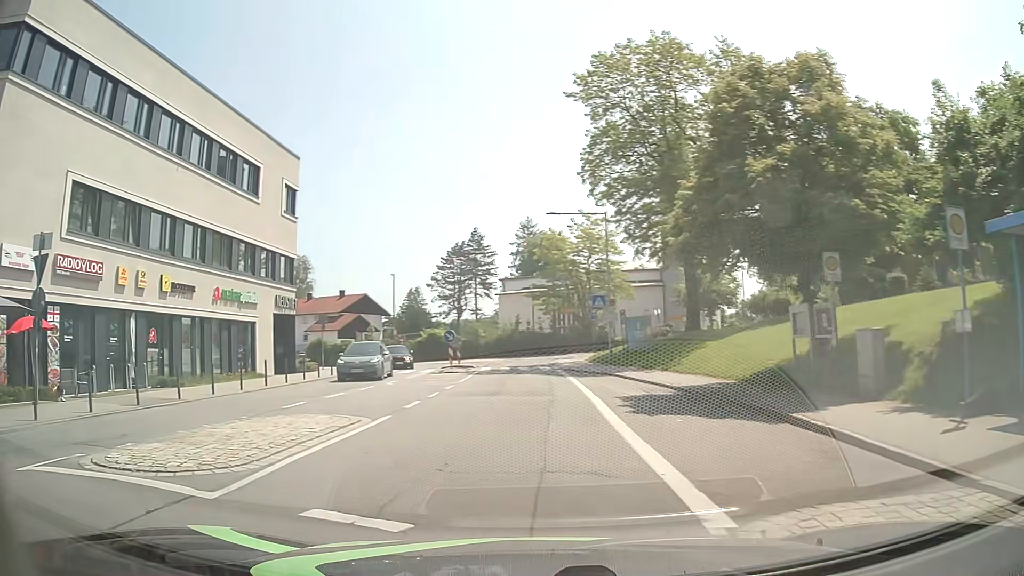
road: unclassified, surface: asphalt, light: Day
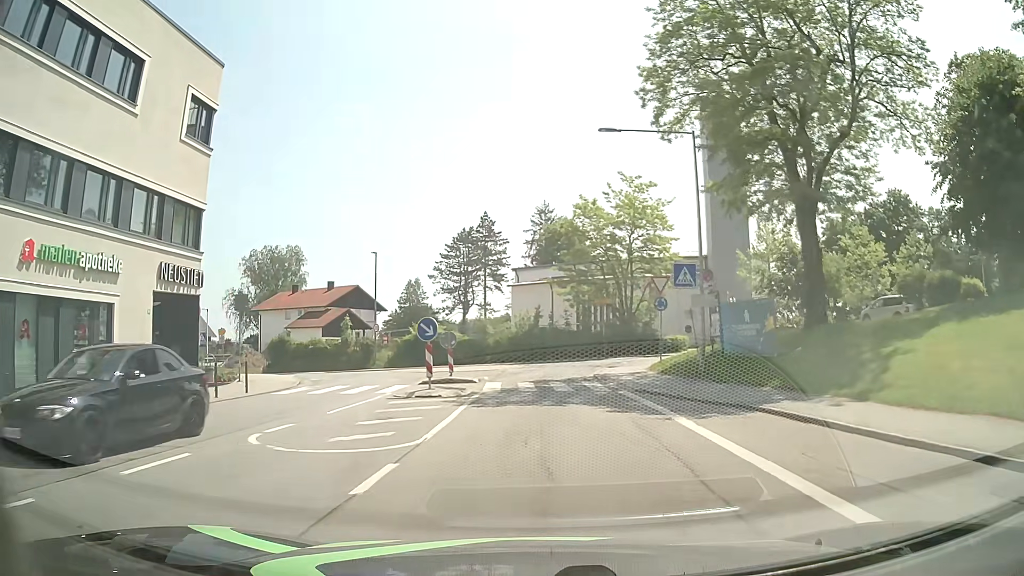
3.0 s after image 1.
(-0.9, +14.9) m; -1°
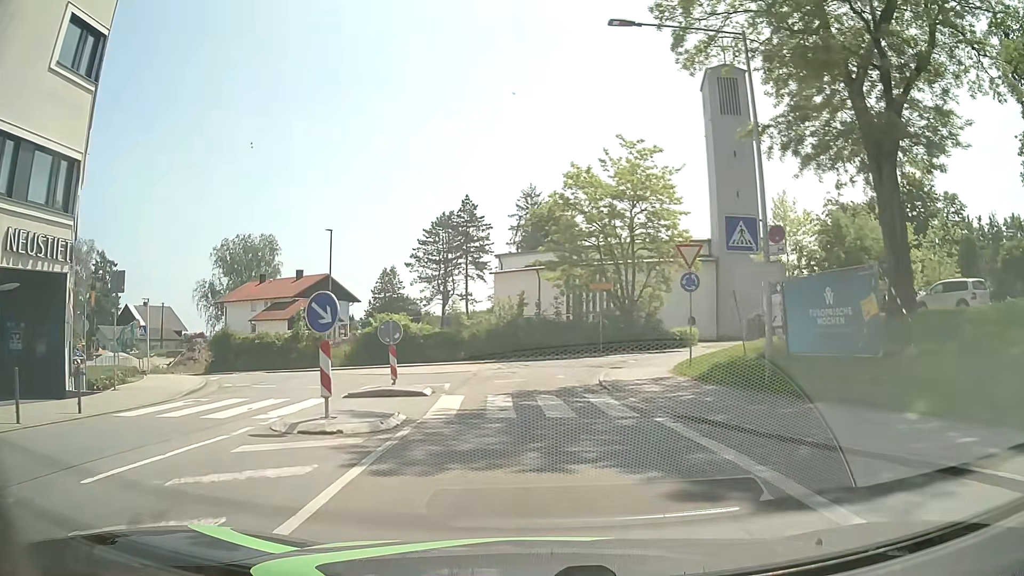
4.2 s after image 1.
(+0.2, +7.5) m; +1°
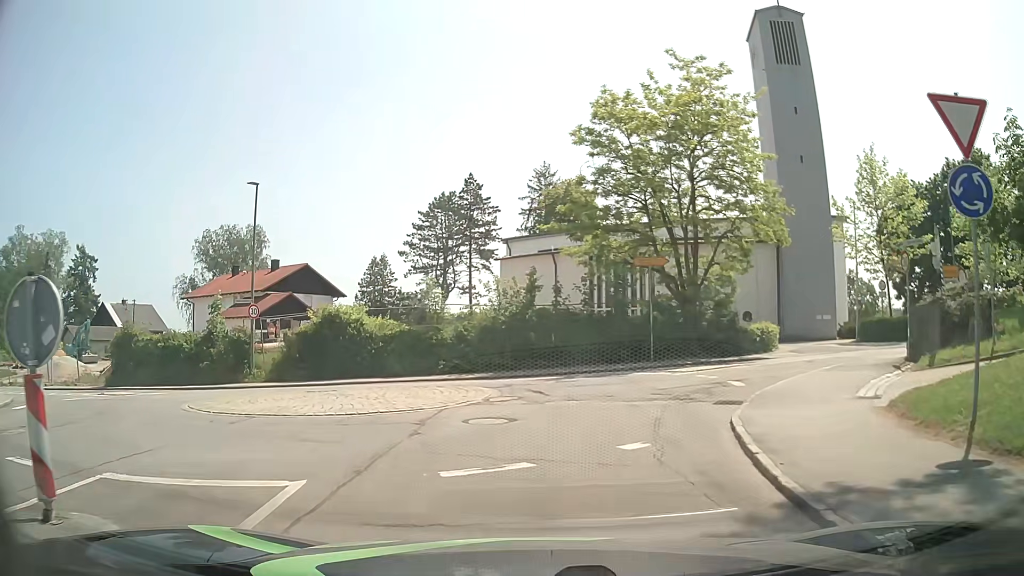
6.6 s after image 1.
(0.0, +12.8) m; -1°
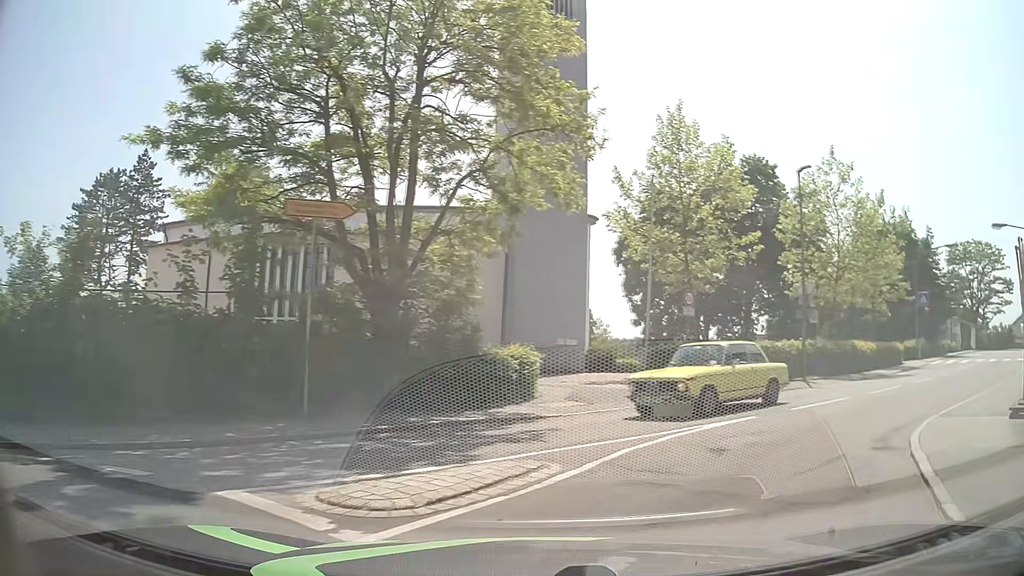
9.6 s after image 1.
(+1.9, +13.5) m; +26°
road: tertiary
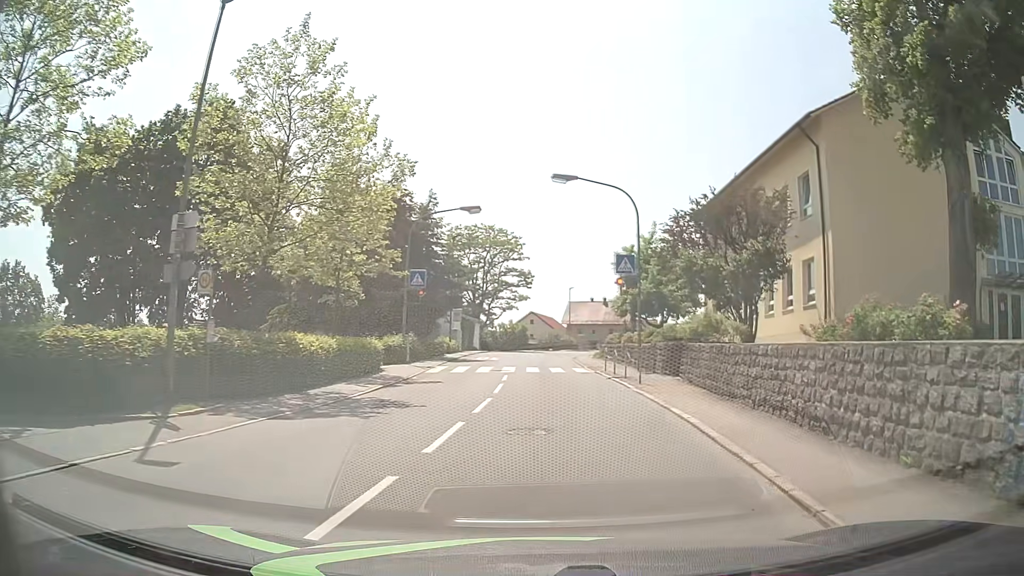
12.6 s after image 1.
(+6.1, +12.4) m; +46°
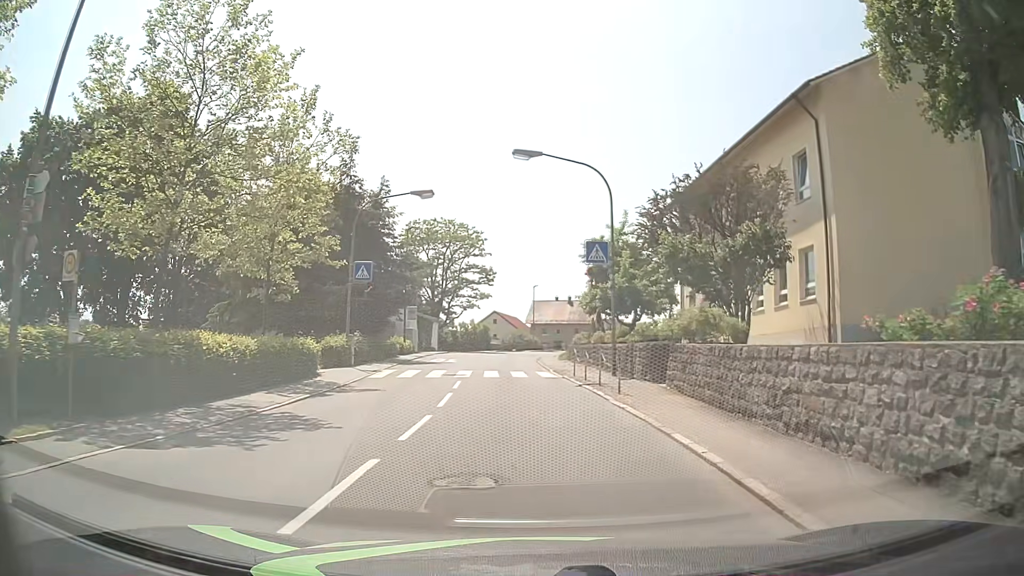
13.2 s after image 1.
(+0.1, +3.6) m; +4°
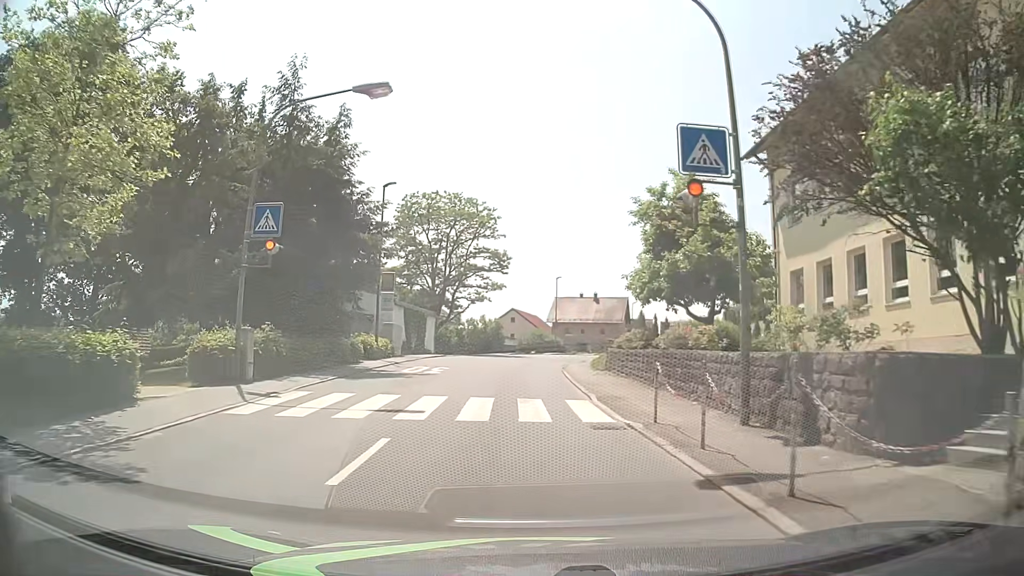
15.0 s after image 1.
(-0.2, +12.7) m; -3°
(0, +10) (0, +20) (0, +30) (0, +40) (+2, +50) (+4, +60) (+8, +69) (+11, +78) (+15, +87) (+19, +97) m
